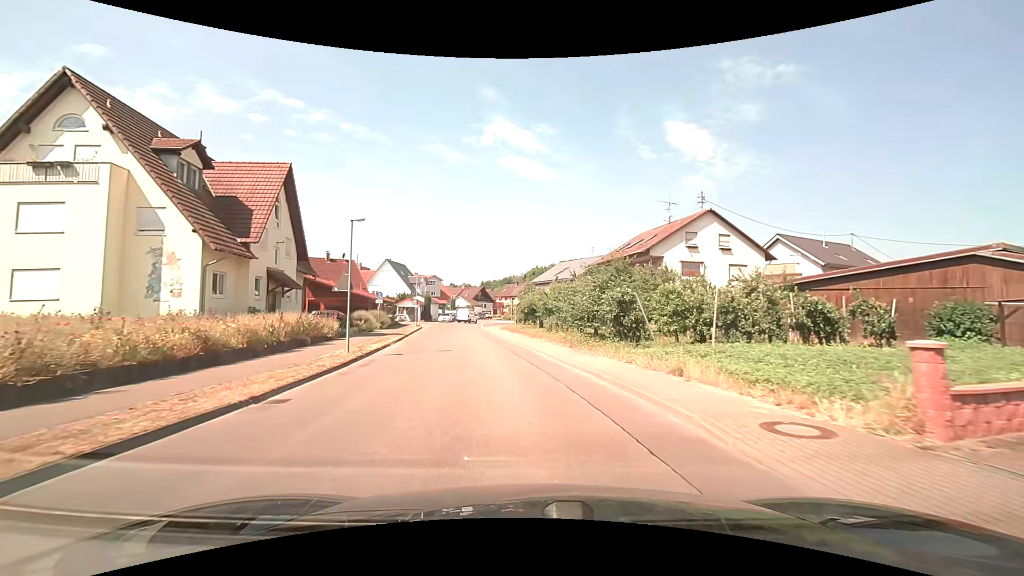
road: tertiary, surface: asphalt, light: Day
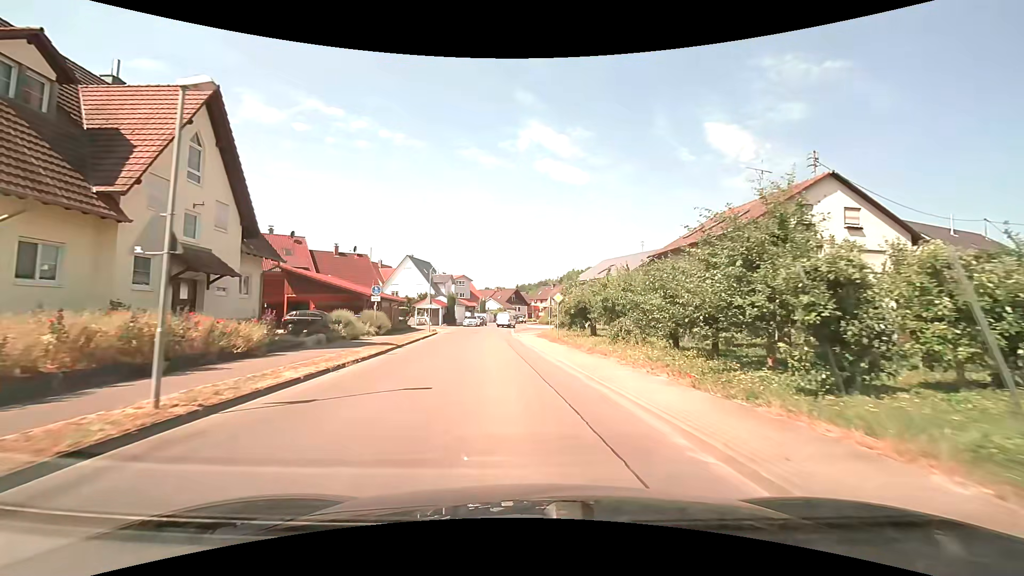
(-0.6, +11.4) m; -4°
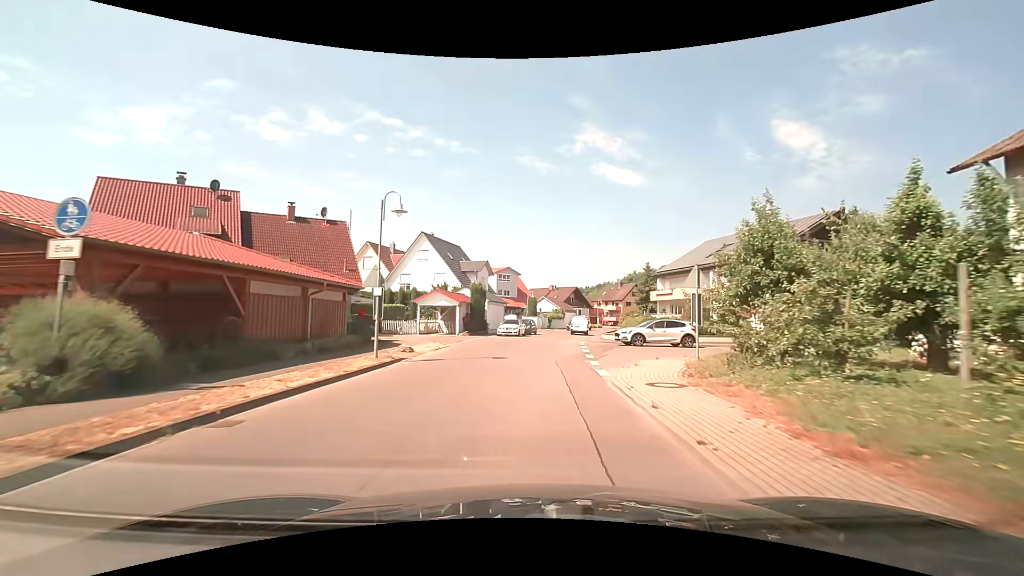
(-1.4, +26.0) m; -6°
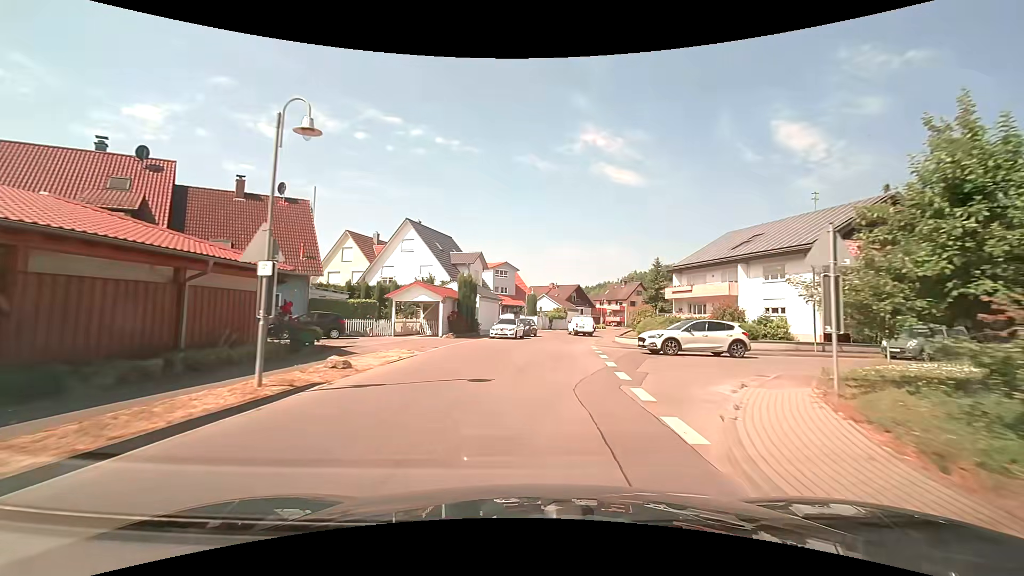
(0.0, +6.9) m; 0°
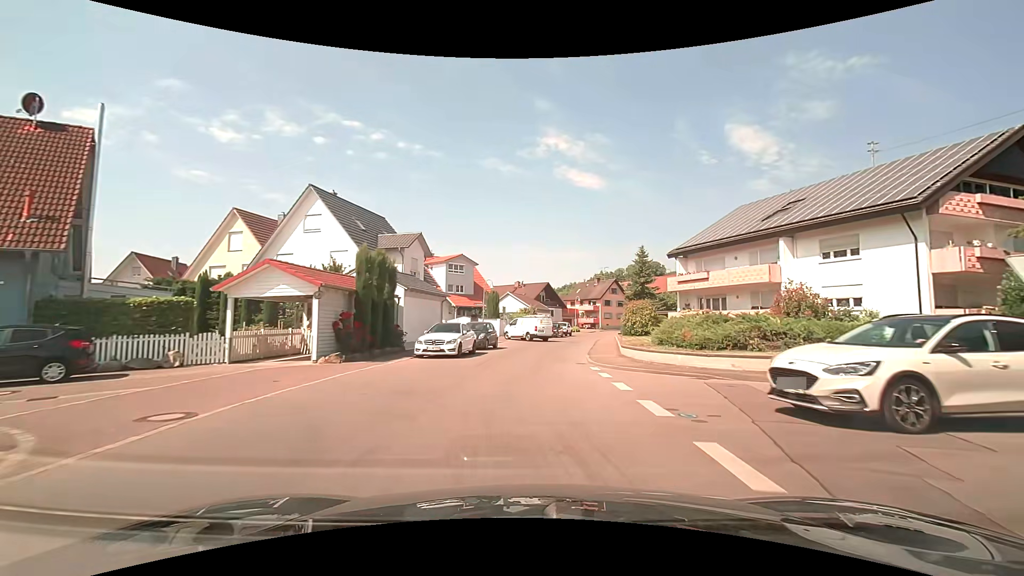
(+0.5, +13.8) m; +4°
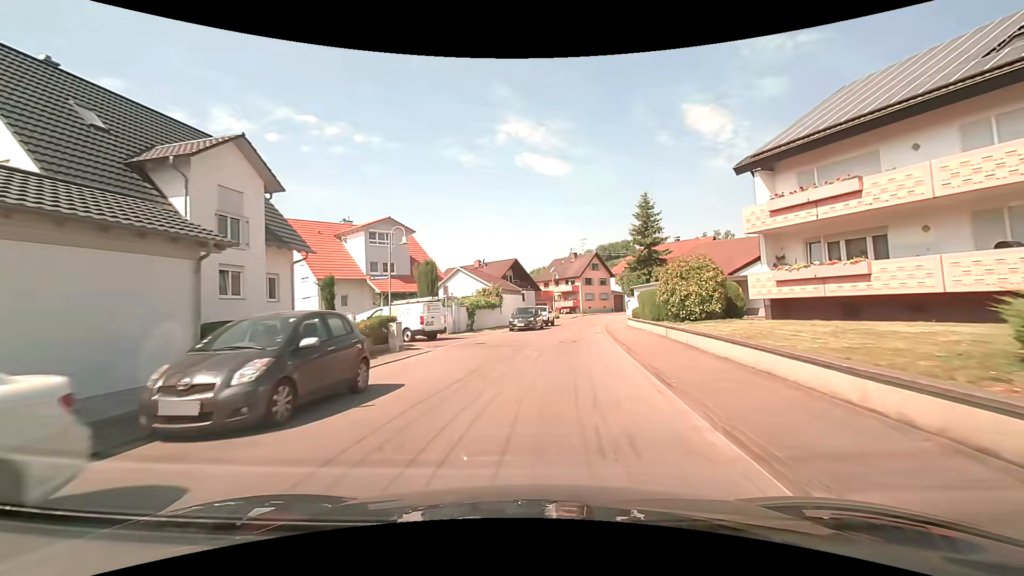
(+0.6, +19.6) m; +4°
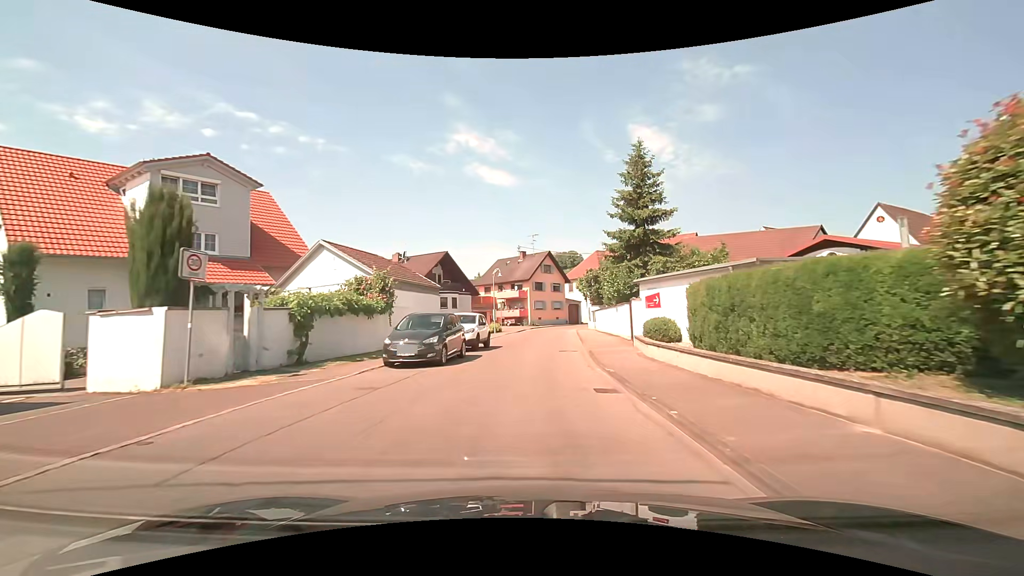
(+1.1, +17.9) m; +6°
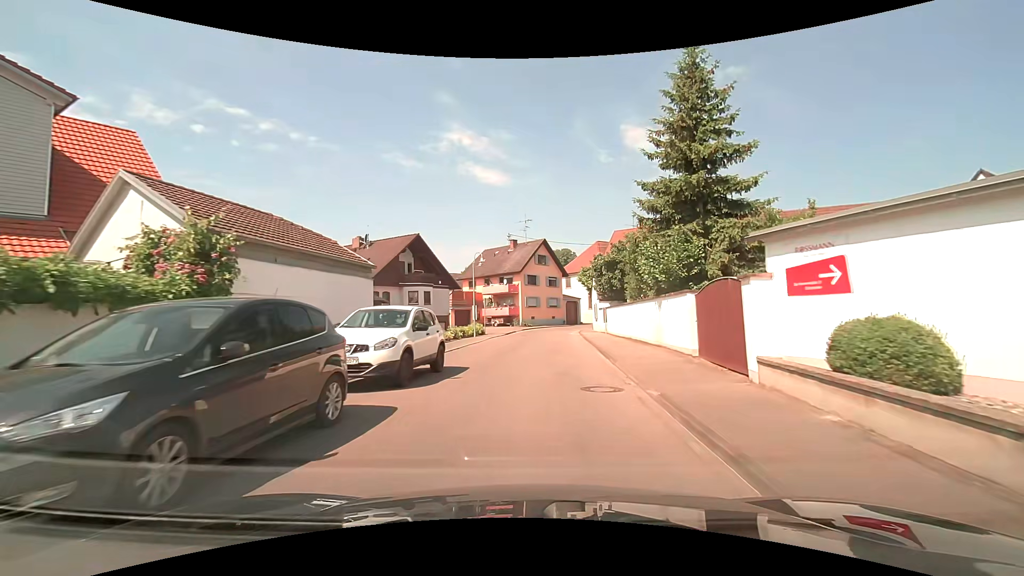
(+0.1, +11.0) m; +1°
(0, +10) (+1, +20) (+1, +30) (+2, +40) (+3, +50) (+6, +59) (+12, +67) (+19, +74) (+27, +80) (+35, +86) m
